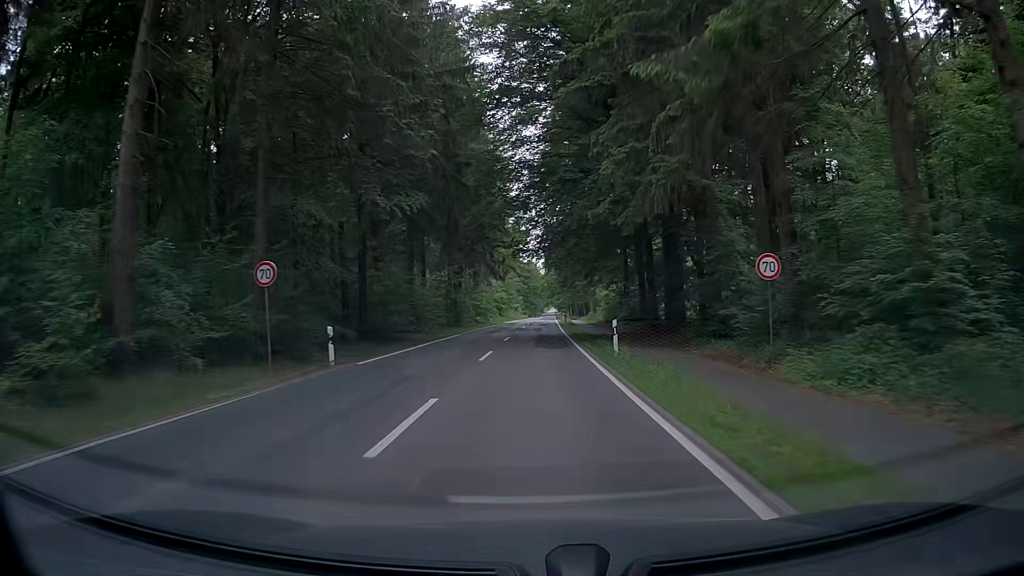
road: tertiary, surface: asphalt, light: Day
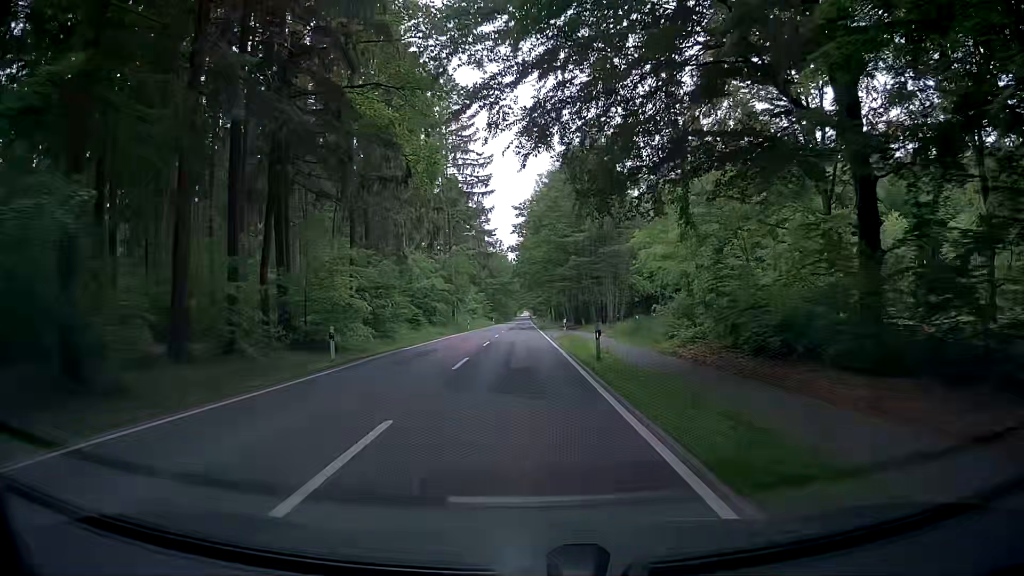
(+0.7, +50.4) m; +3°
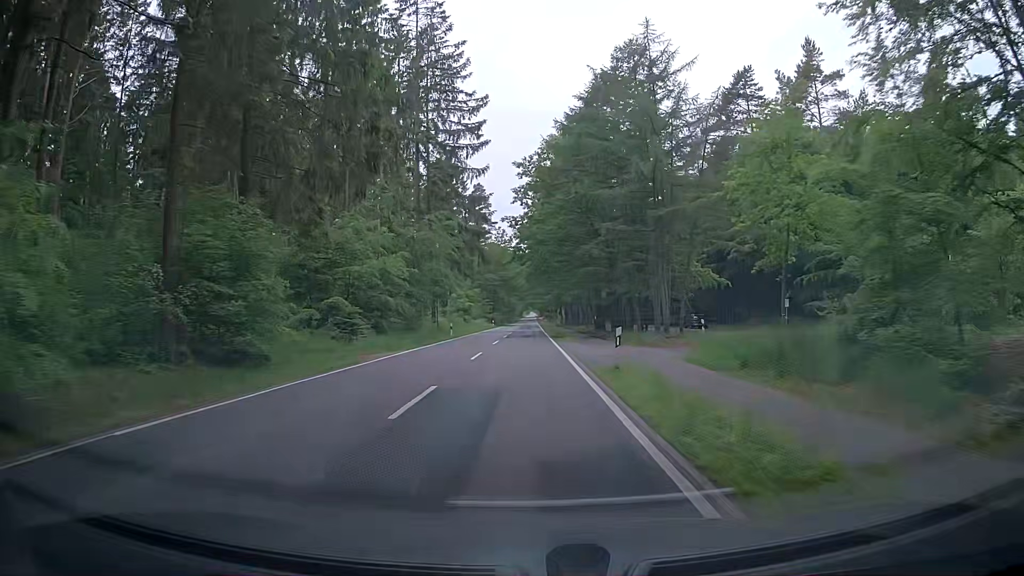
(-0.1, +20.0) m; 0°
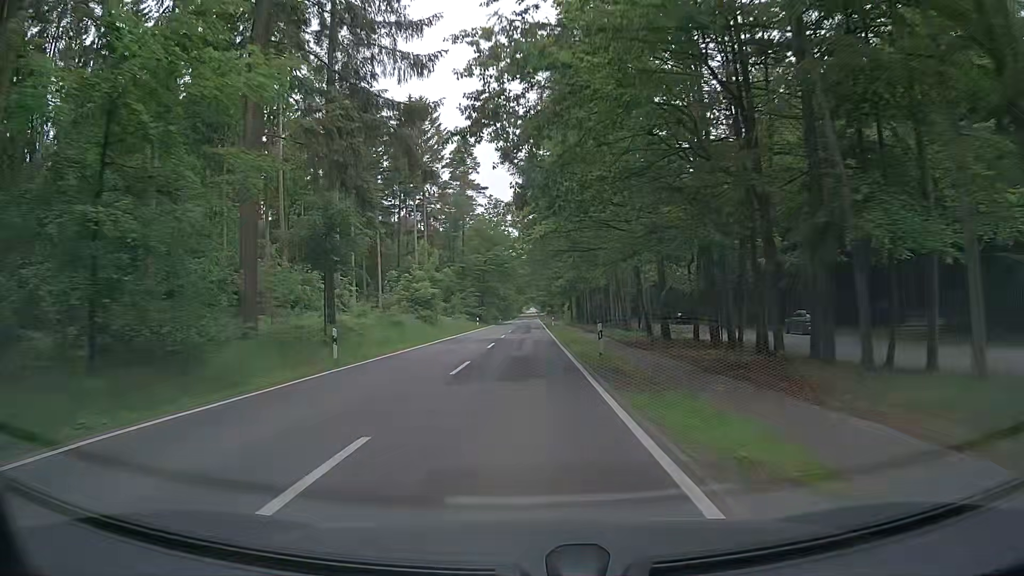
(-0.5, +30.1) m; -1°
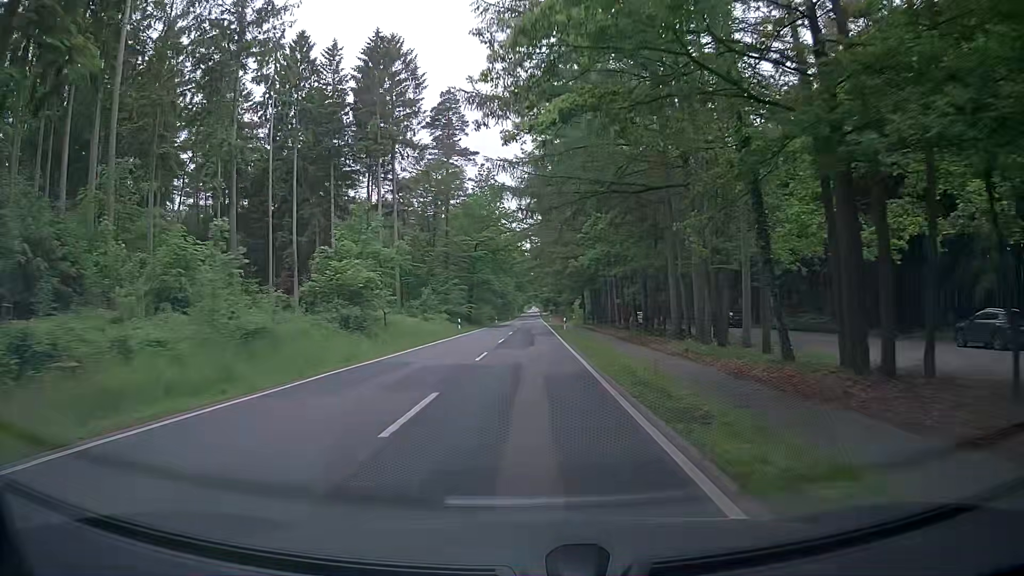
(0.0, +20.1) m; 0°
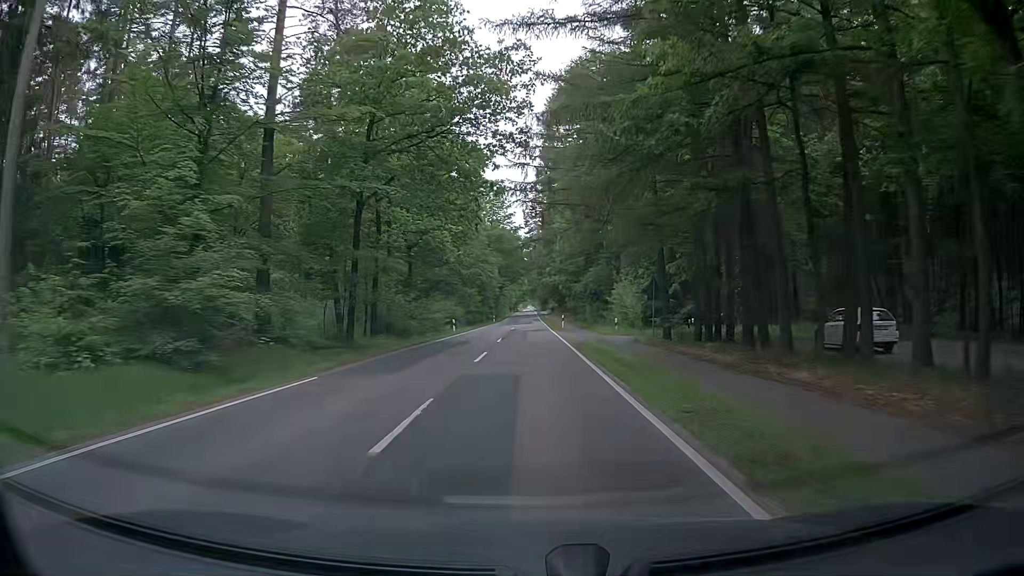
(+0.1, +49.9) m; +1°
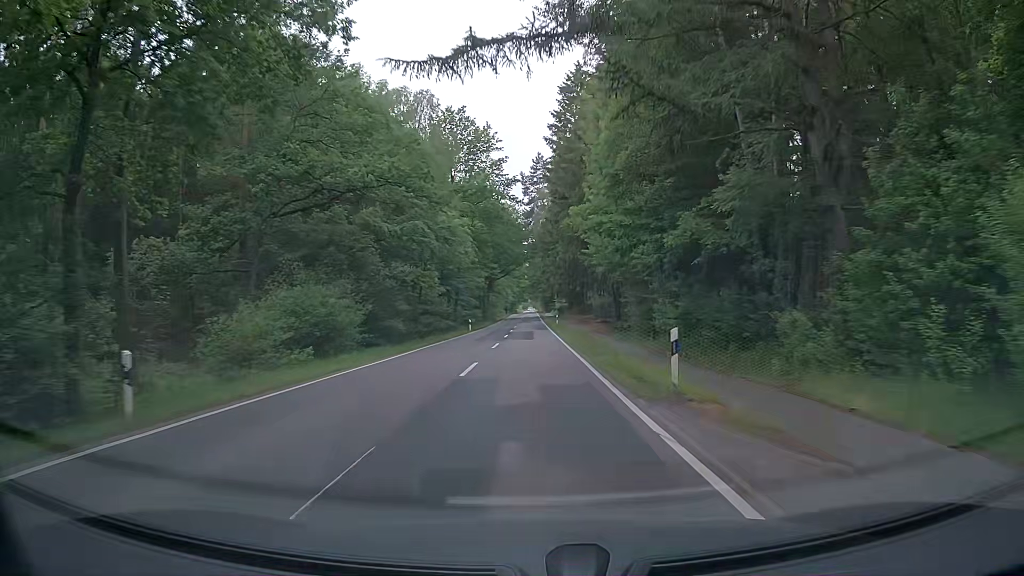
(-0.3, +40.2) m; -1°
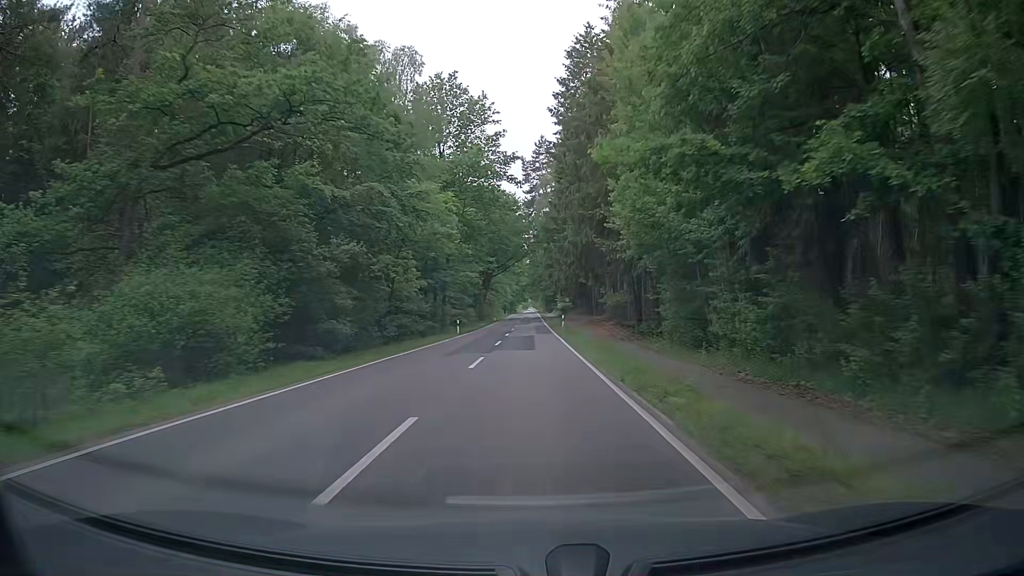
(0.0, +10.3) m; 0°
(0, +10) (0, +20) (0, +30) (0, +40) (0, +50) (0, +60) (0, +70) (0, +80) (0, +90) (0, +100) m
